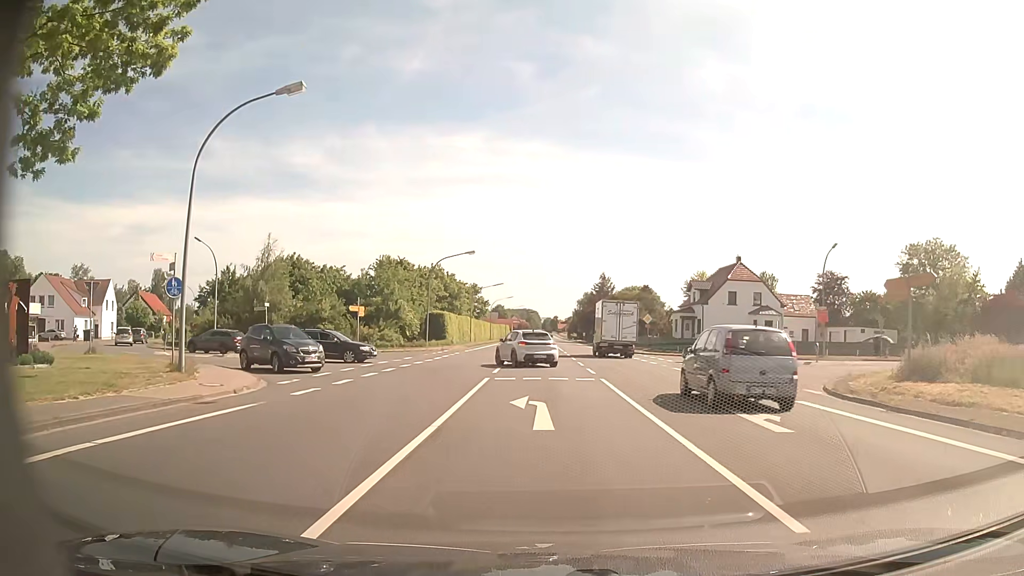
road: primary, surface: asphalt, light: Day
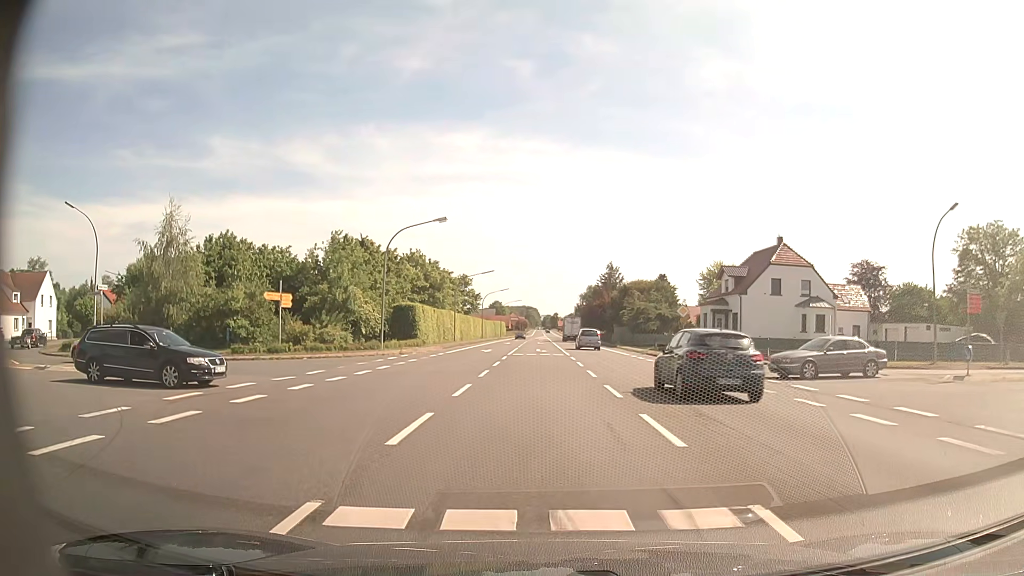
(+0.1, +14.6) m; 0°
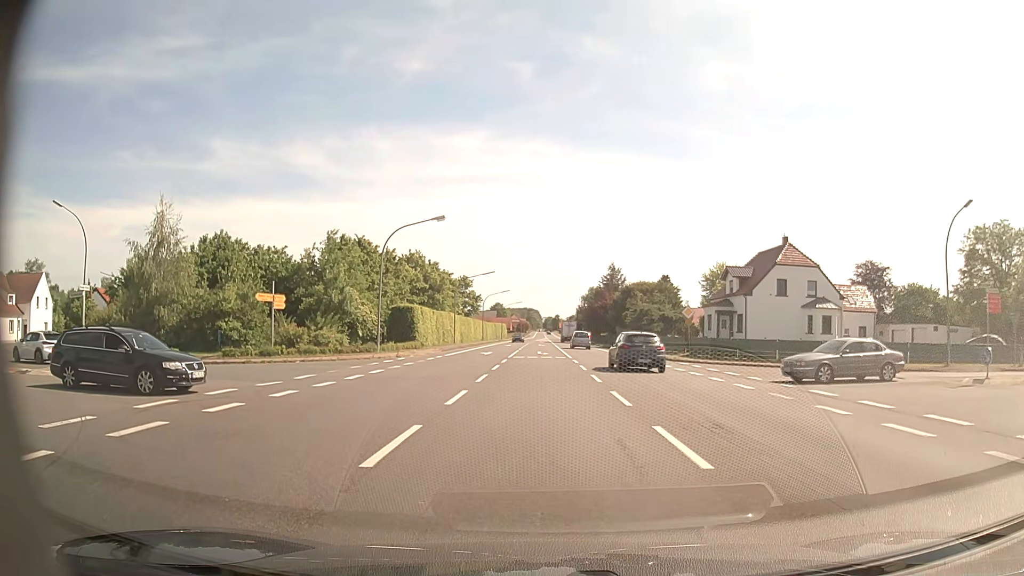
(0.0, +1.1) m; -2°
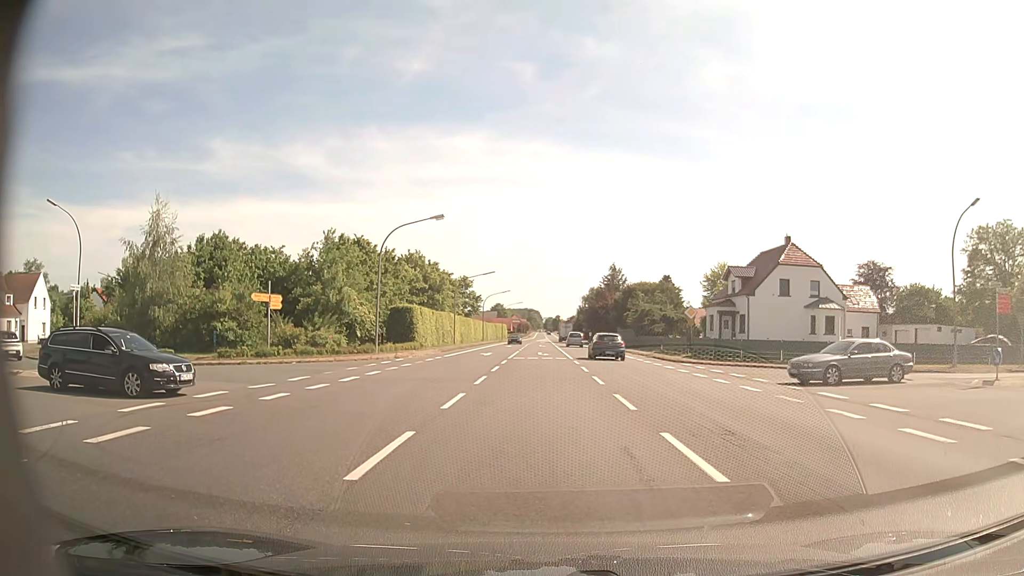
(0.0, +0.5) m; 0°
(0, +10) (-3, +19) (-12, +23) (-22, +25) (-31, +30) (-37, +38) (-41, +47) (-45, +56) (-48, +65) (-52, +75) m
